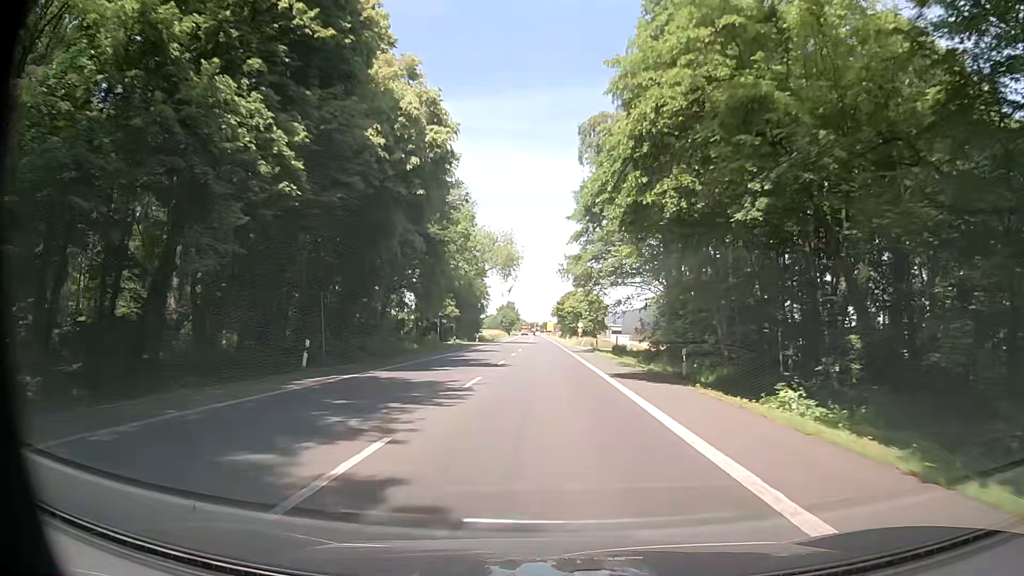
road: primary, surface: asphalt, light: Day
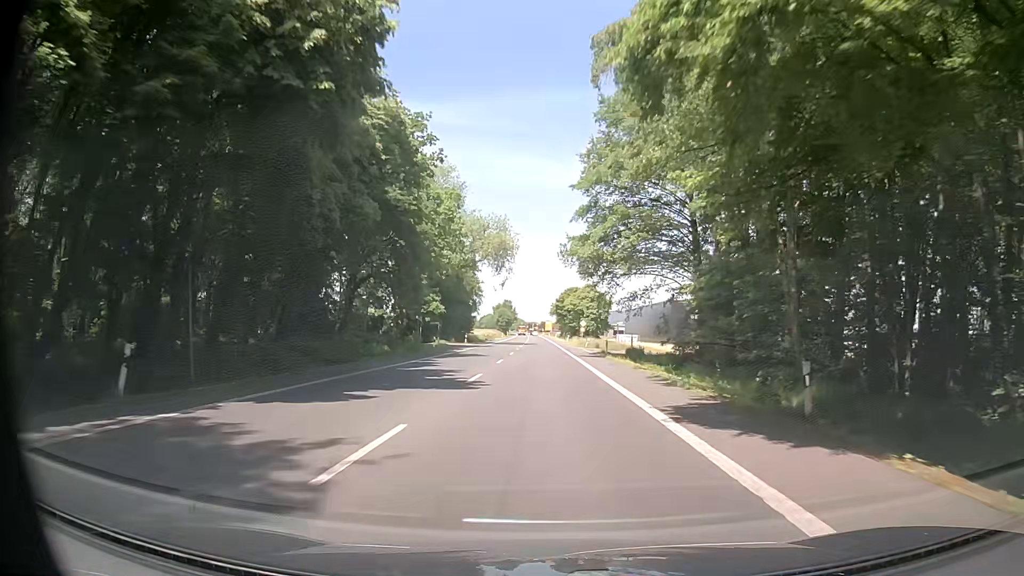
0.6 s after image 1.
(-0.1, +10.9) m; 0°
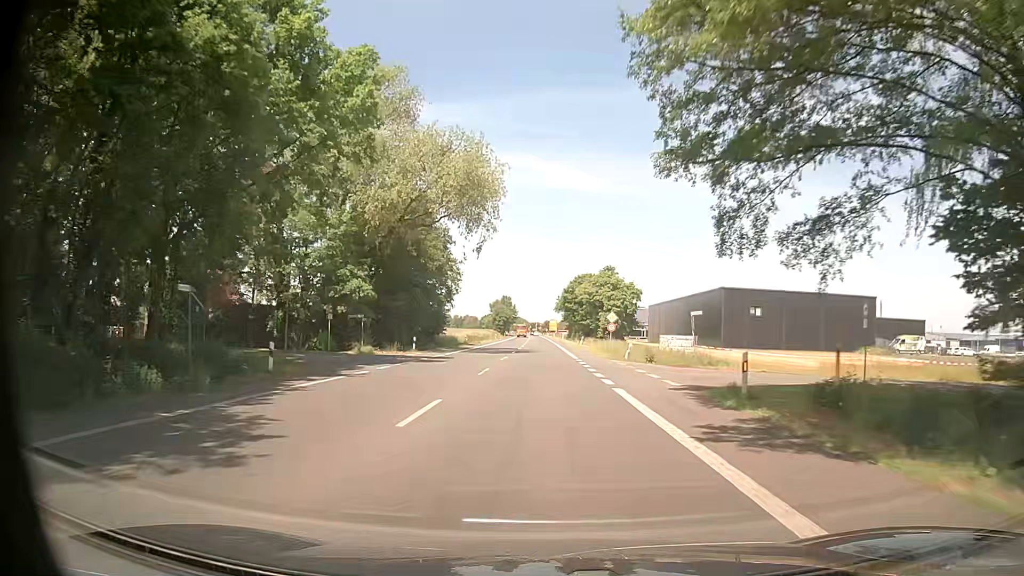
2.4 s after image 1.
(-0.2, +32.7) m; -1°
(0, +10) (0, +20) (0, +30) (0, +40) (0, +50) (0, +60) (0, +70) (0, +80) (0, +90) (0, +100) m
